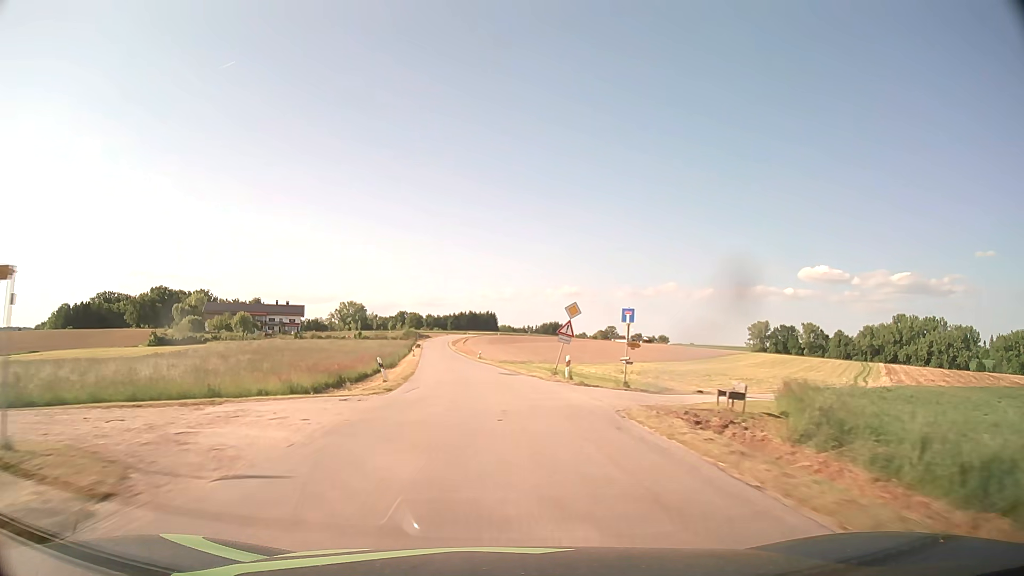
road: tertiary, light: Day
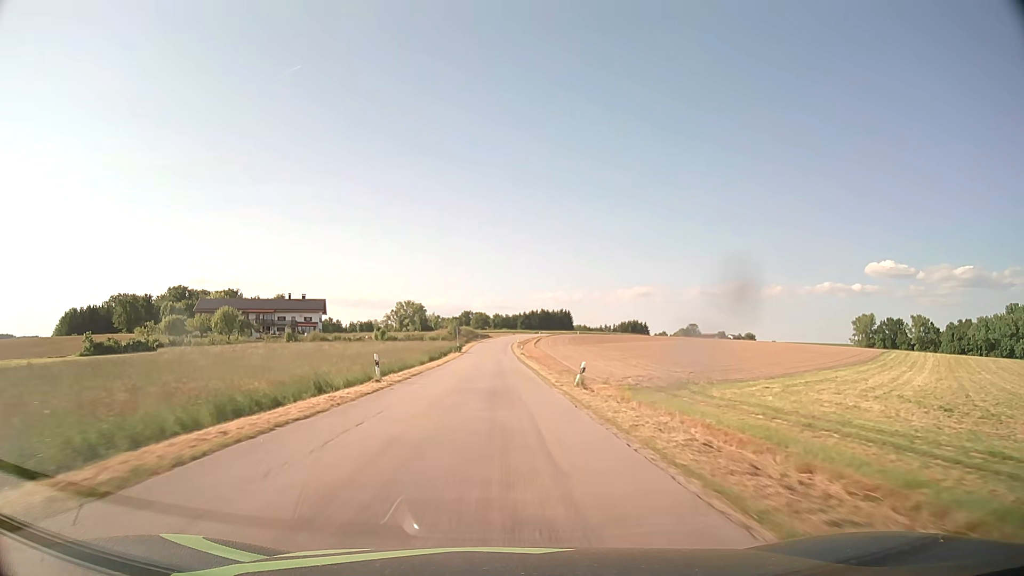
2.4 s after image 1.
(-2.9, +50.5) m; -6°
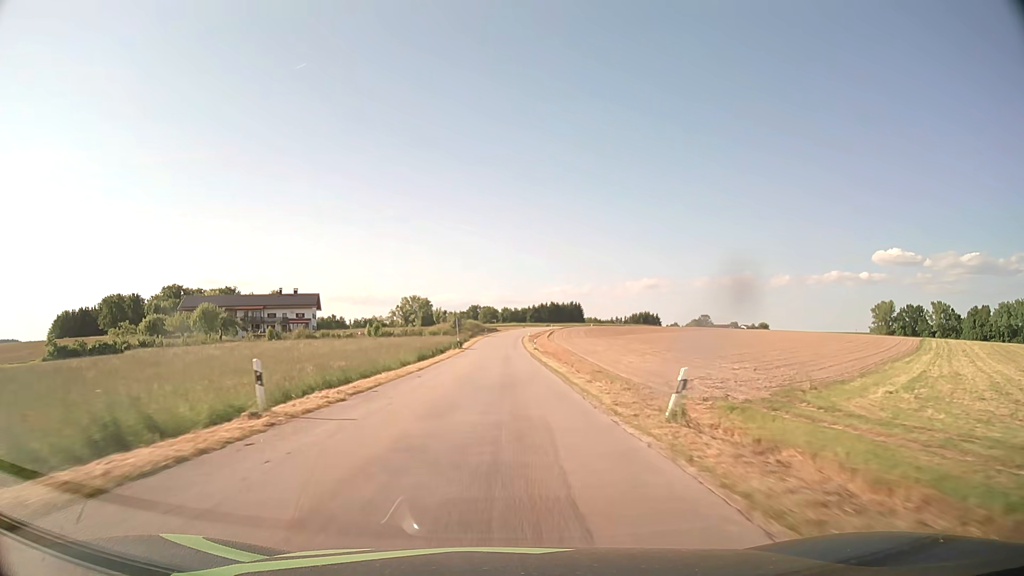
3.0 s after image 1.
(-0.1, +12.6) m; -1°
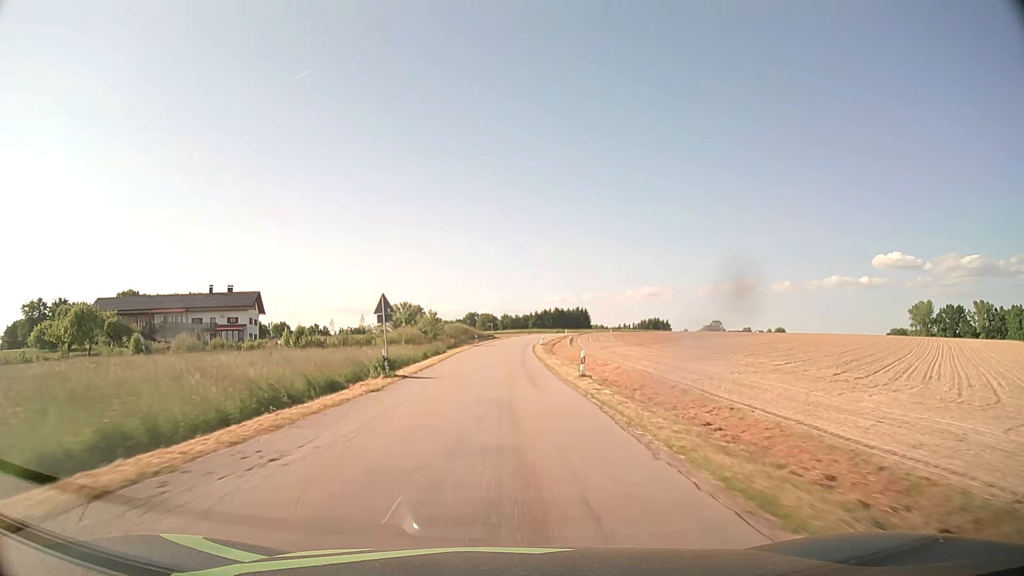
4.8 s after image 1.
(-0.1, +37.8) m; 0°
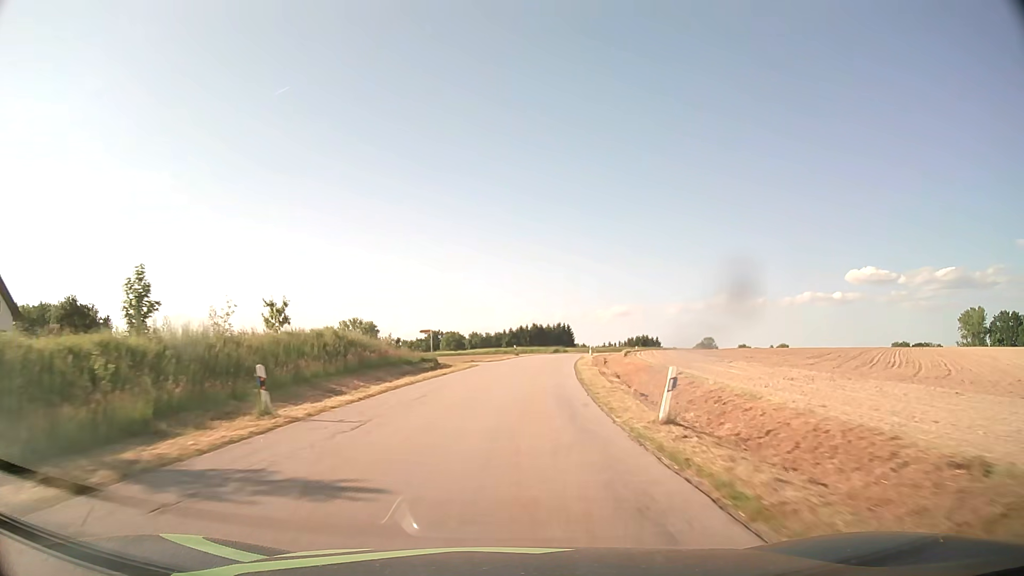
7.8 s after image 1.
(+0.5, +62.2) m; +2°
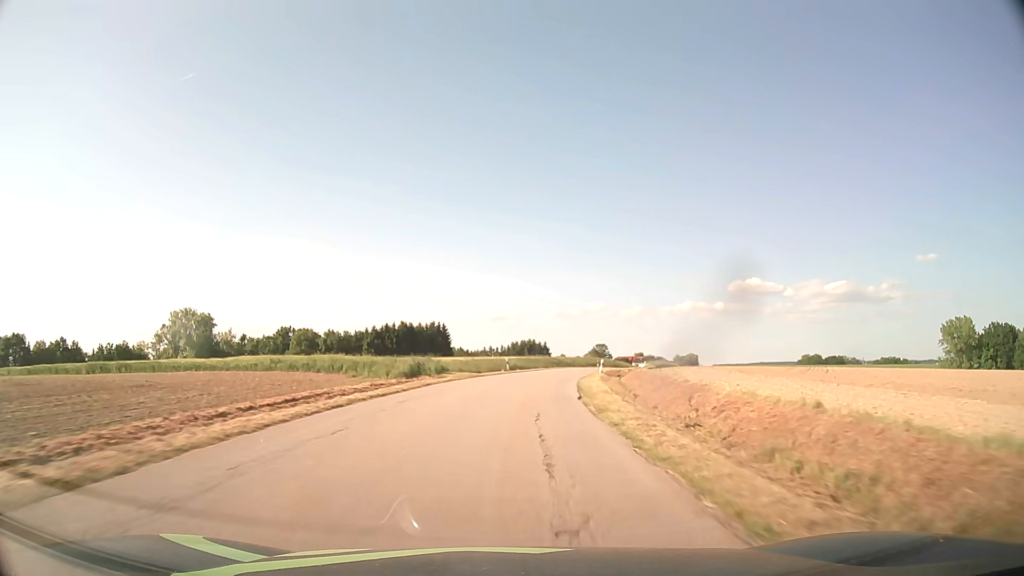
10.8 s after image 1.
(+5.0, +61.4) m; +10°
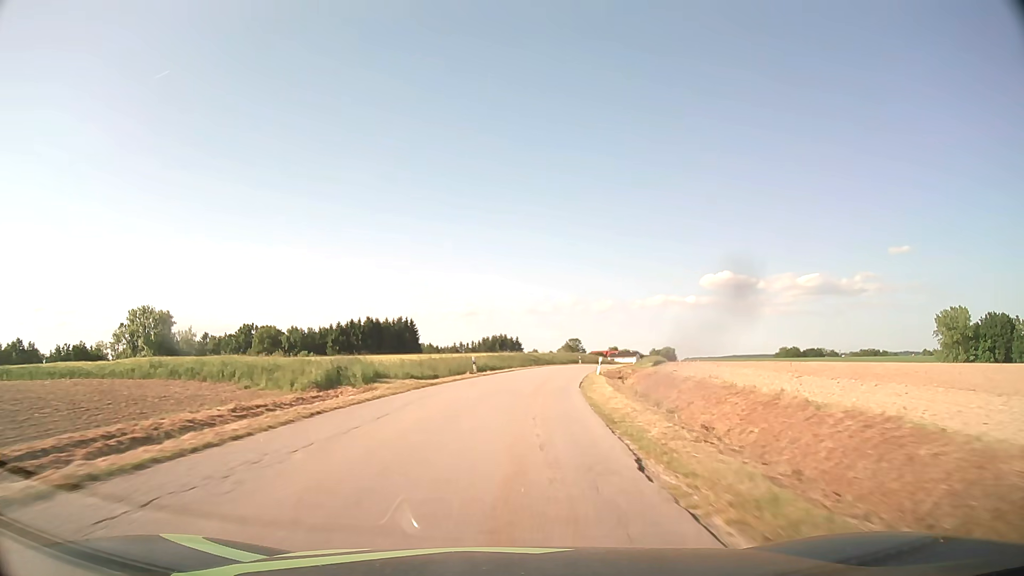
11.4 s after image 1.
(+0.3, +12.4) m; +3°
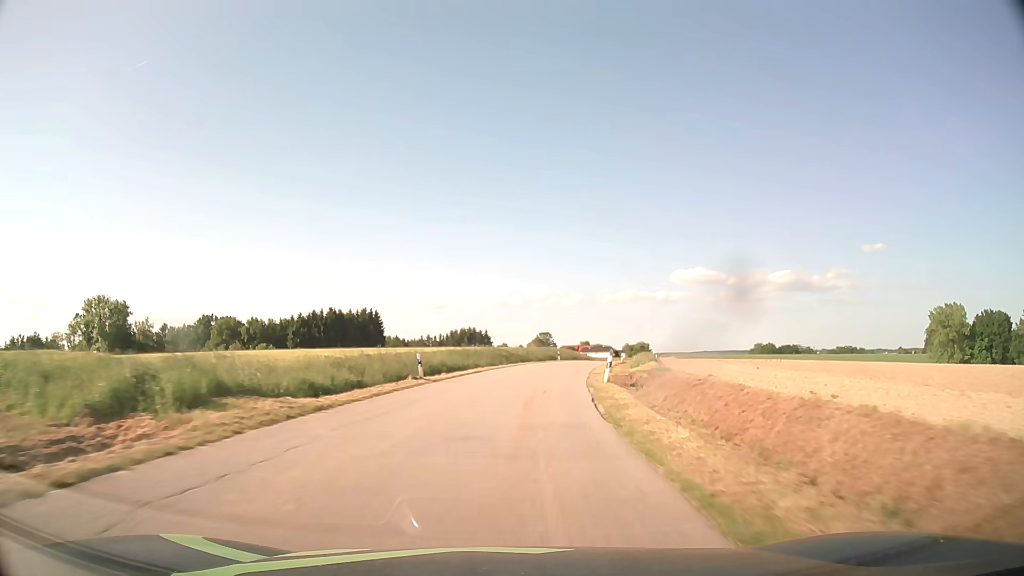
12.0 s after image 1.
(+0.2, +12.4) m; +2°
(0, +10) (+1, +20) (+2, +30) (+3, +40) (+5, +50) (+7, +59) (+9, +69) (+11, +79) (+14, +89) (+16, +99) m
